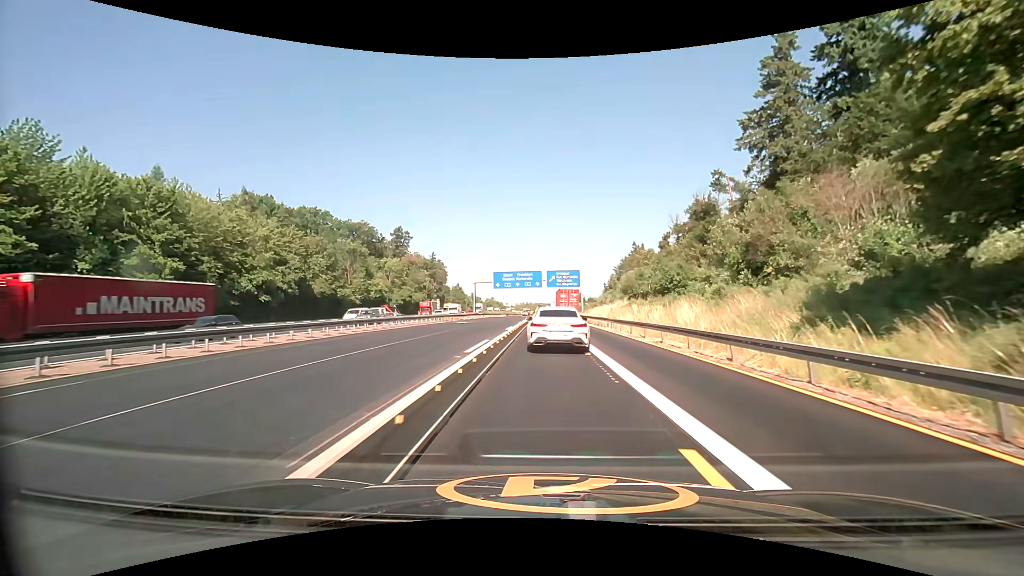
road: motorway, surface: asphalt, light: Day
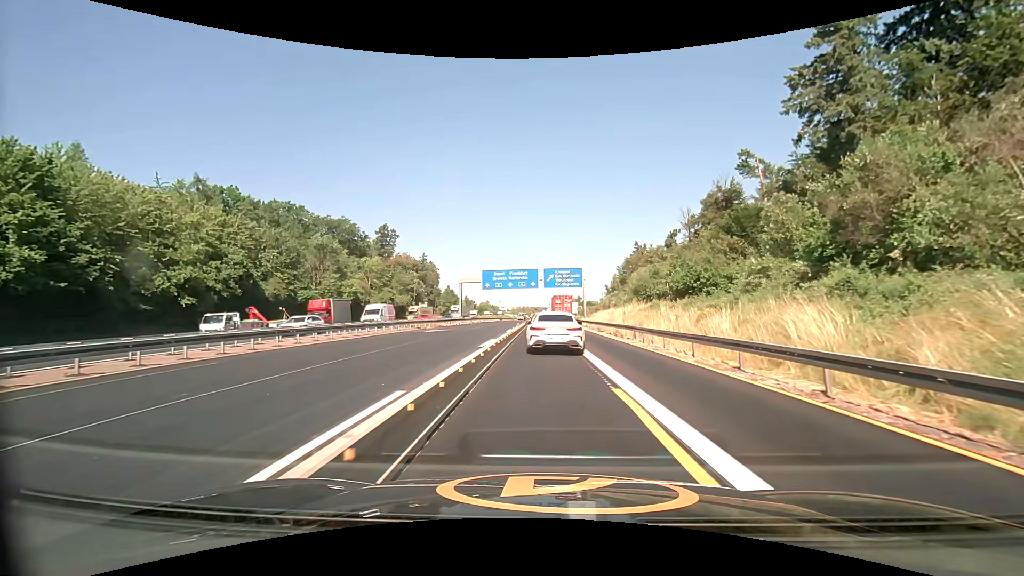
(0.0, +12.7) m; 0°
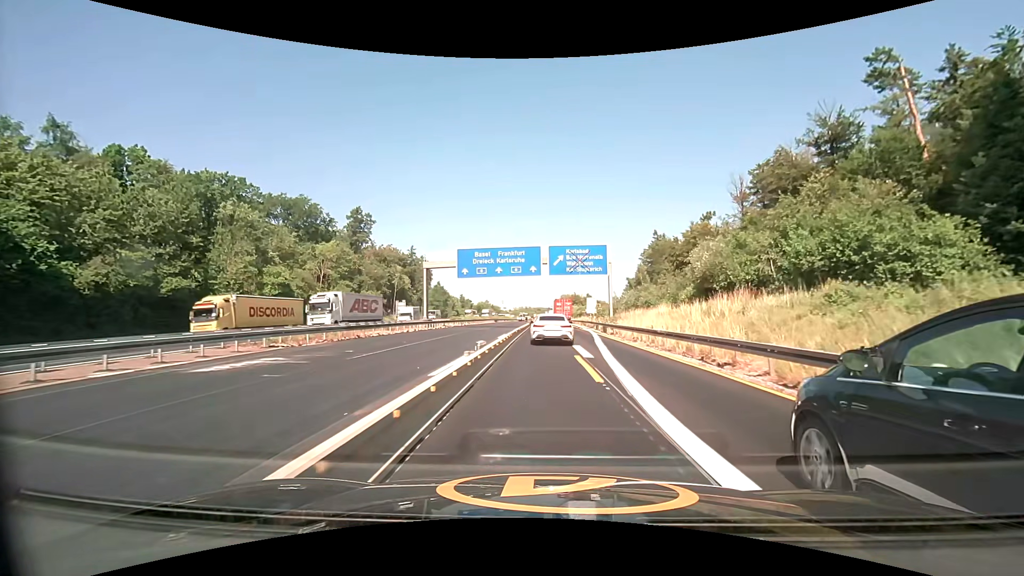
(-0.1, +27.4) m; 0°
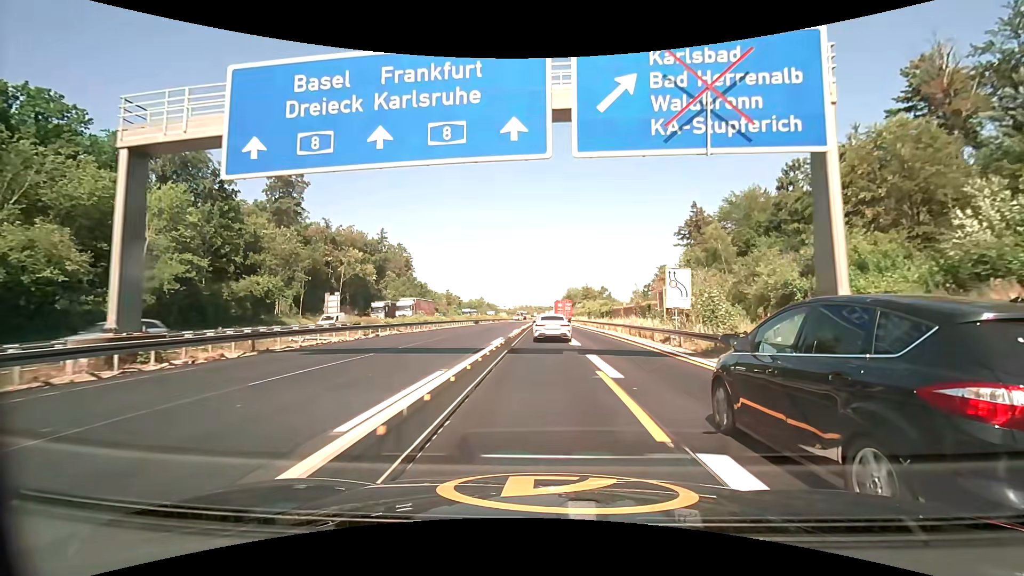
(-0.1, +41.6) m; 0°
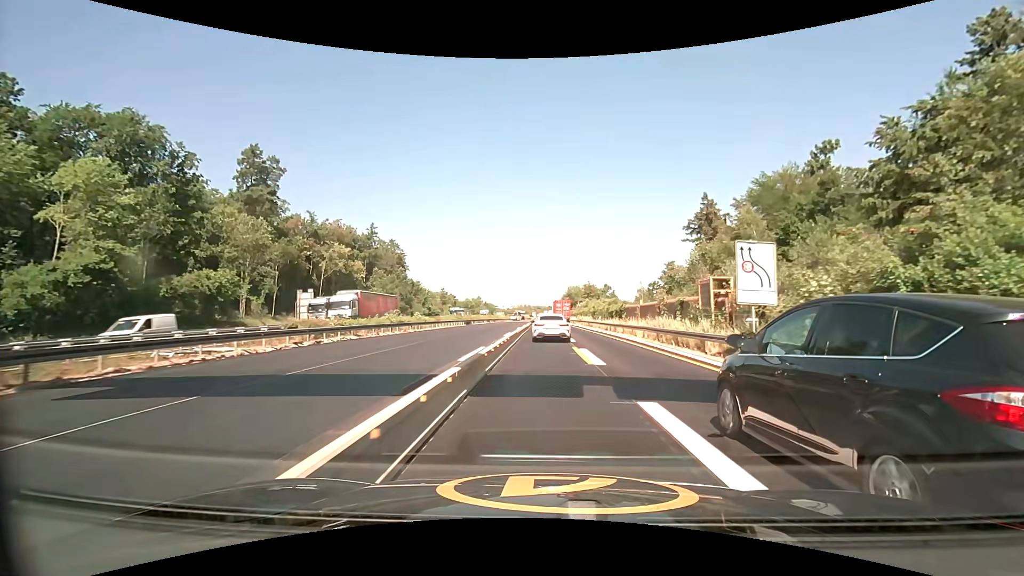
(0.0, +9.2) m; 0°
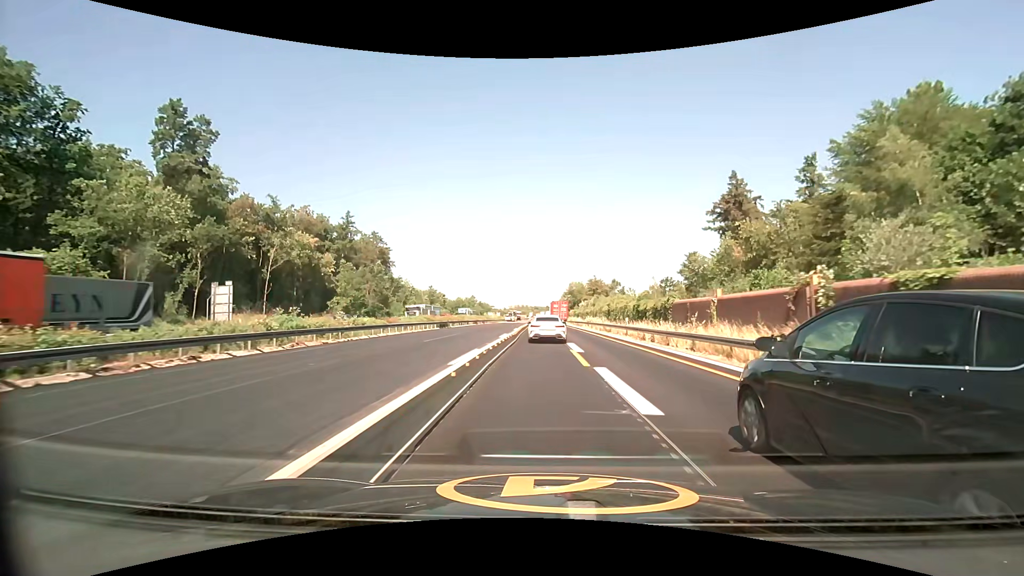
(+0.1, +18.9) m; +1°
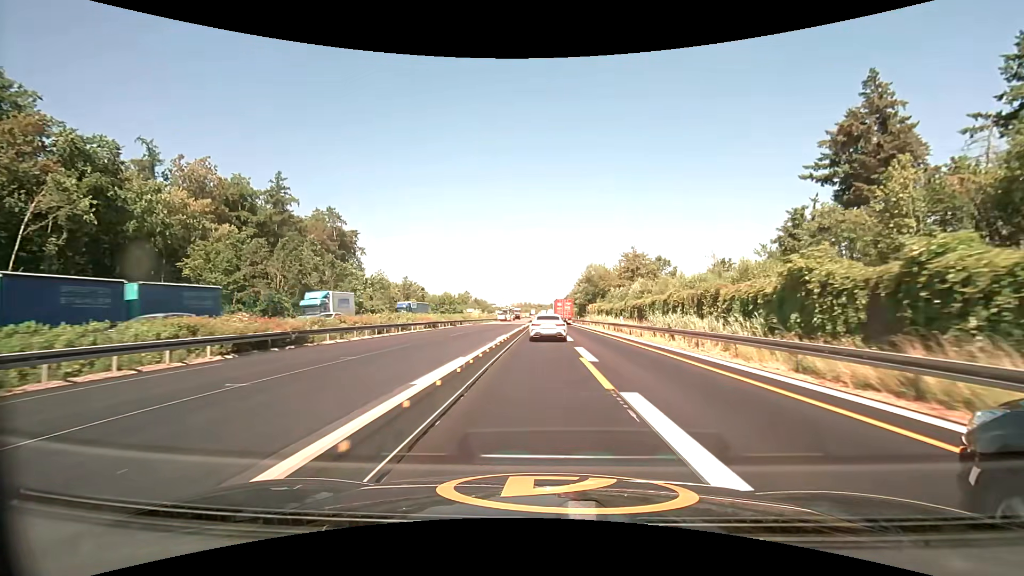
(-0.2, +40.3) m; -1°
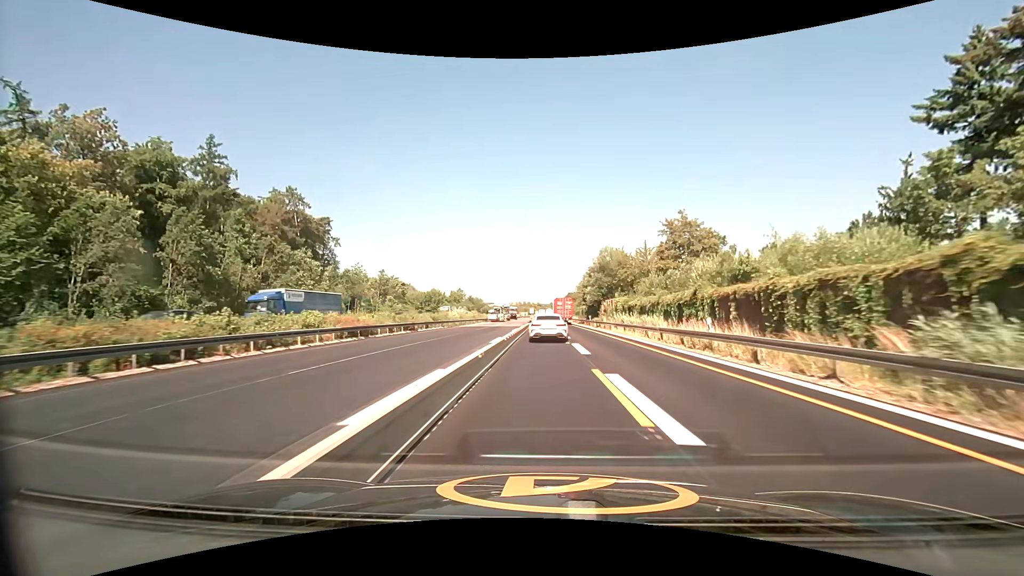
(+0.1, +21.6) m; 0°
(0, +10) (0, +20) (0, +30) (0, +40) (0, +50) (0, +60) (0, +70) (0, +80) (0, +90) (0, +100) m
